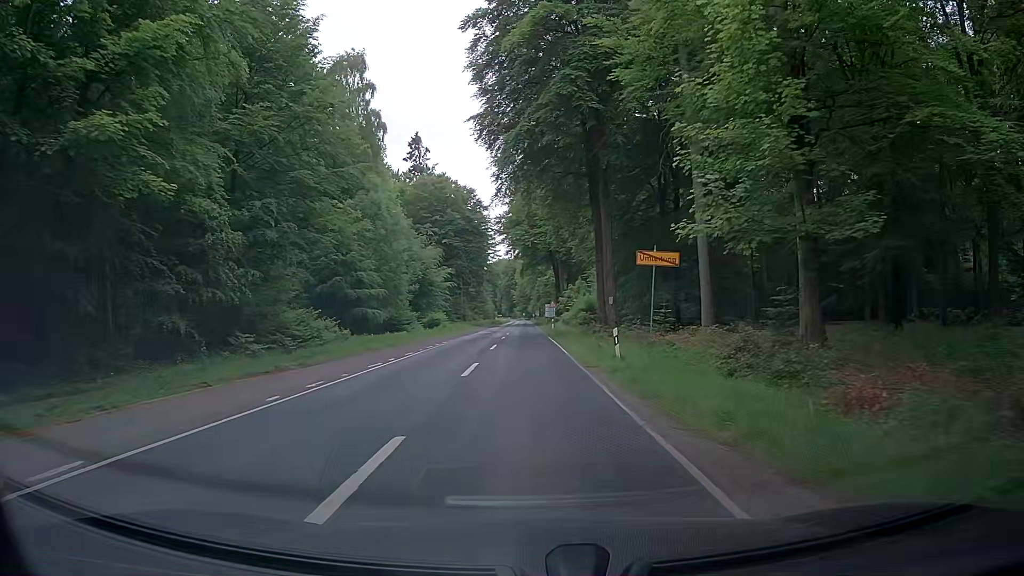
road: tertiary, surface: asphalt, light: Day
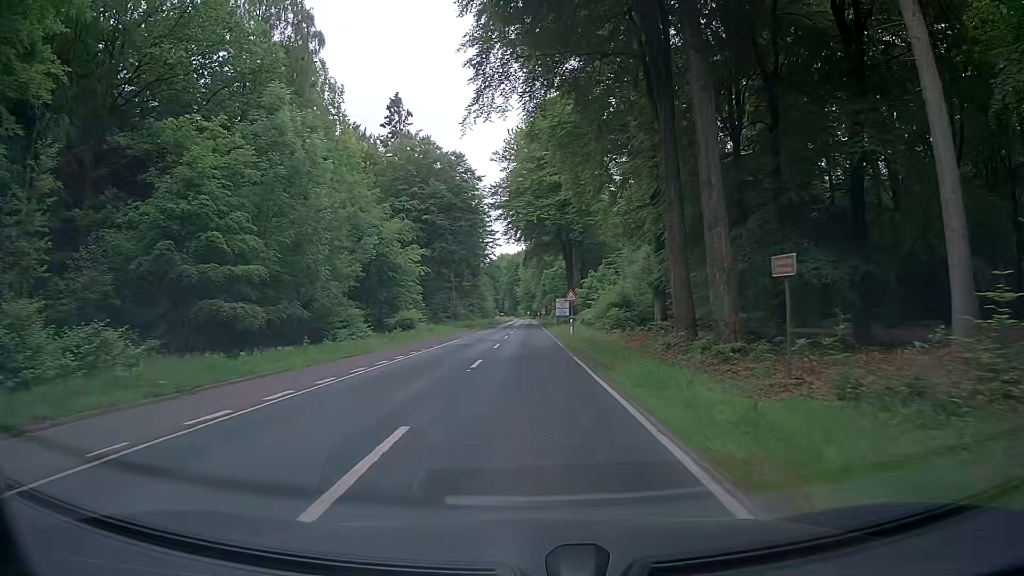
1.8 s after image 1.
(-0.3, +23.3) m; -1°
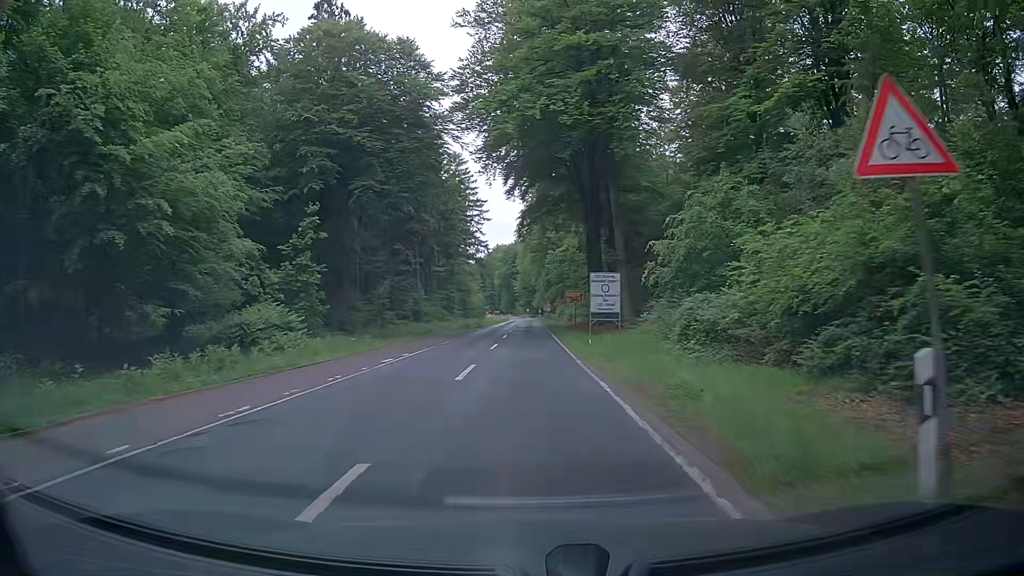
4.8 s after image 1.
(-0.2, +37.7) m; 0°
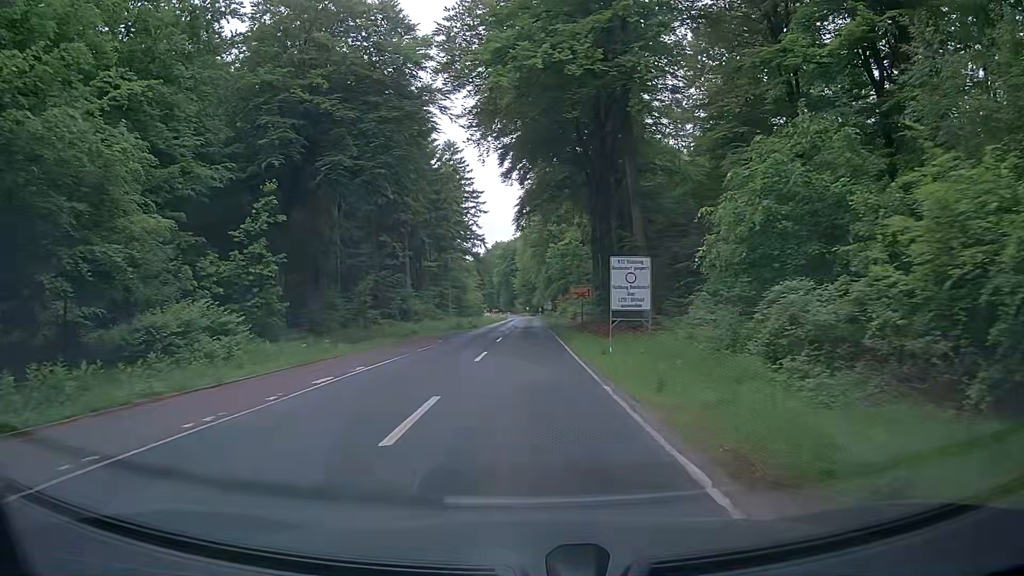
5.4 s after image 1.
(0.0, +7.1) m; 0°
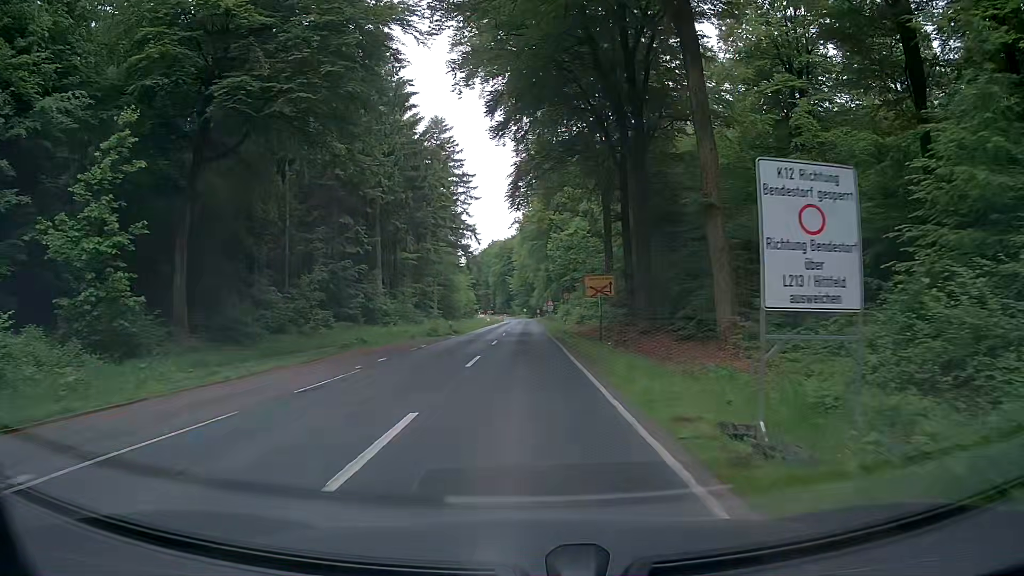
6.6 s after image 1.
(0.0, +13.7) m; 0°
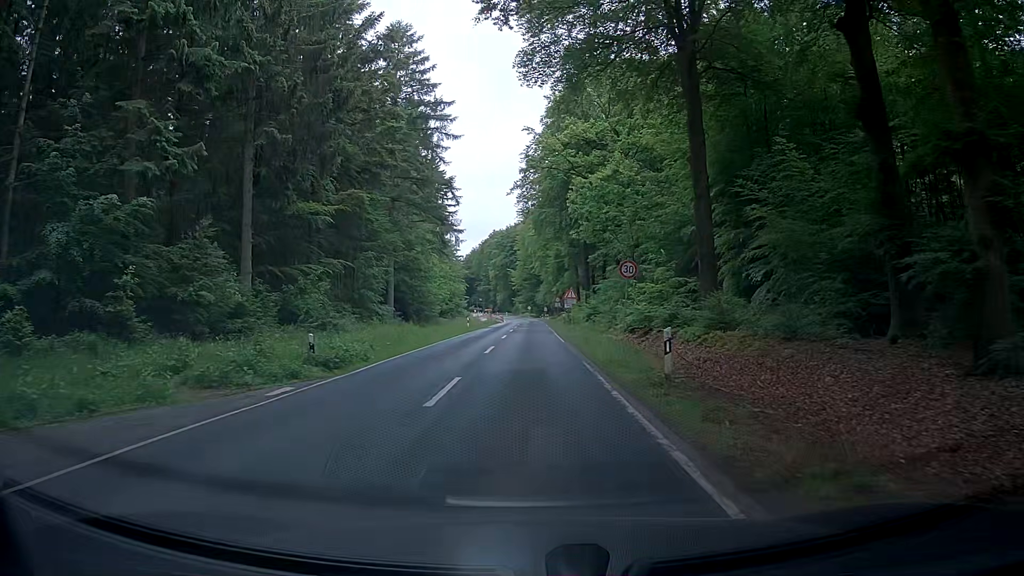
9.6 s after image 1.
(0.0, +31.2) m; 0°
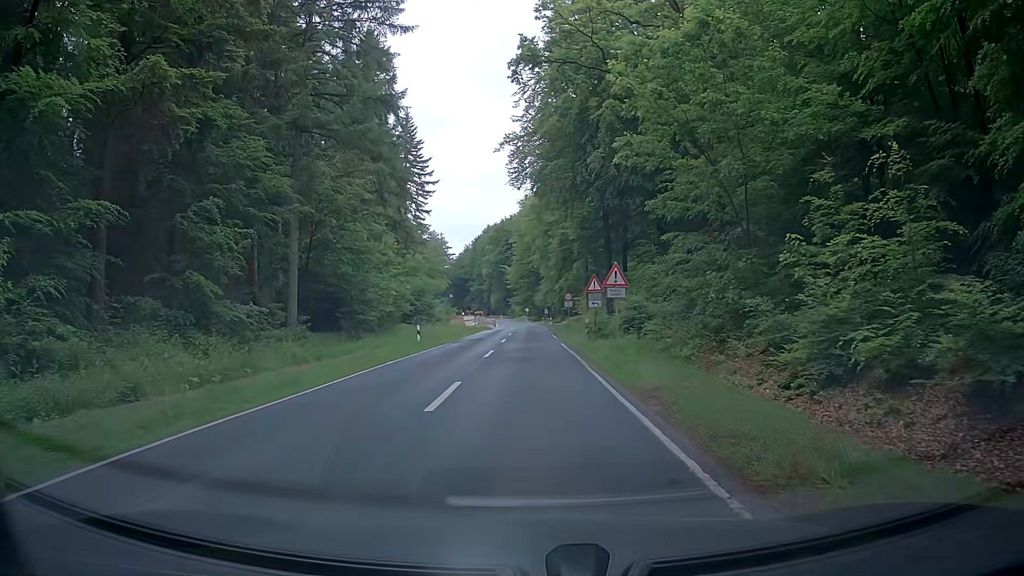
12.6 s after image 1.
(-0.4, +23.9) m; 0°
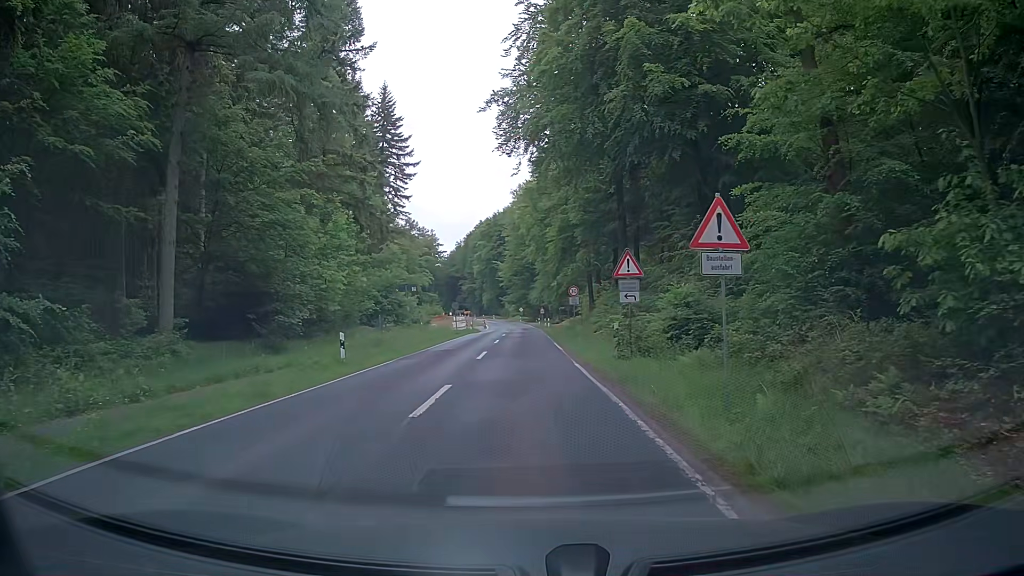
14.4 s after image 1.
(-0.1, +12.4) m; -1°
(0, +10) (0, +20) (0, +30) (0, +40) (0, +50) (0, +60) (-1, +70) (-1, +80) (-1, +90) (-1, +100) m
